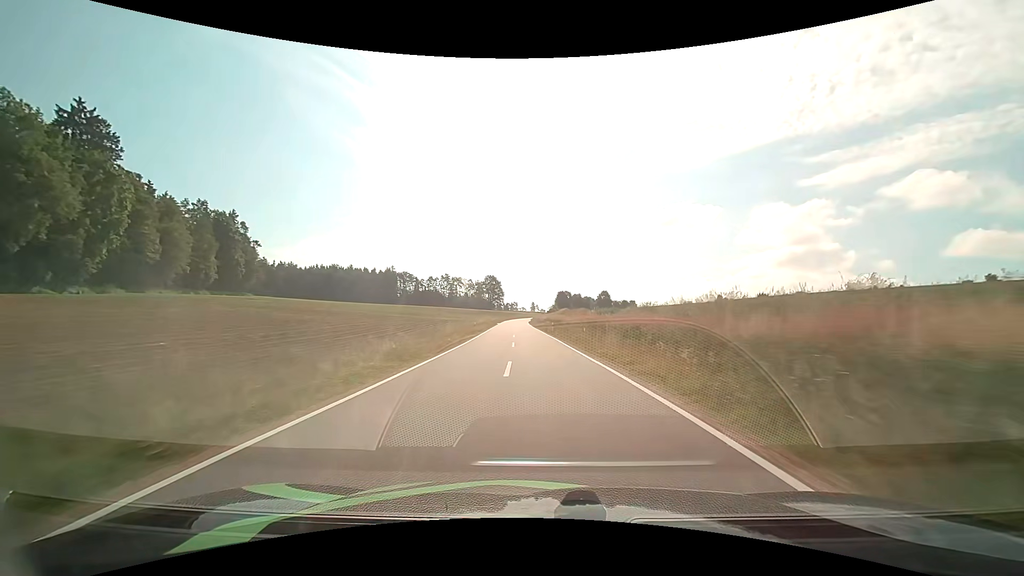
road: tertiary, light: Day
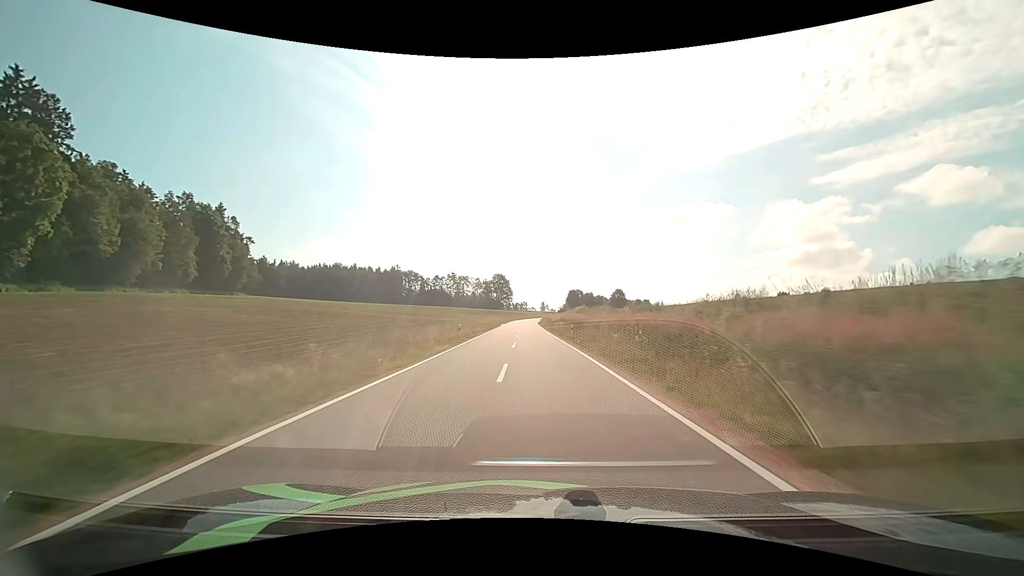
(-0.2, +13.2) m; -1°
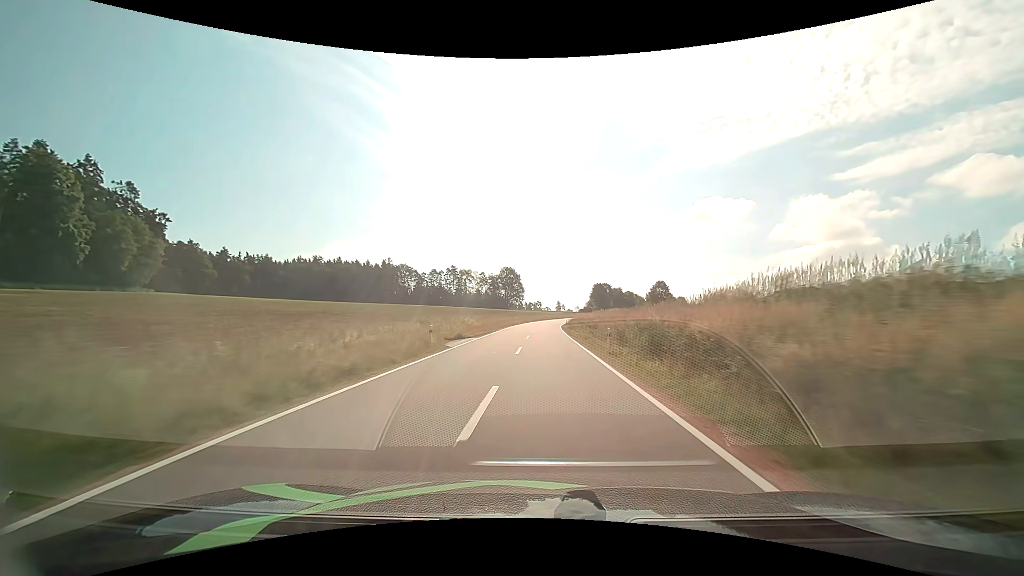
(-1.3, +53.7) m; -2°
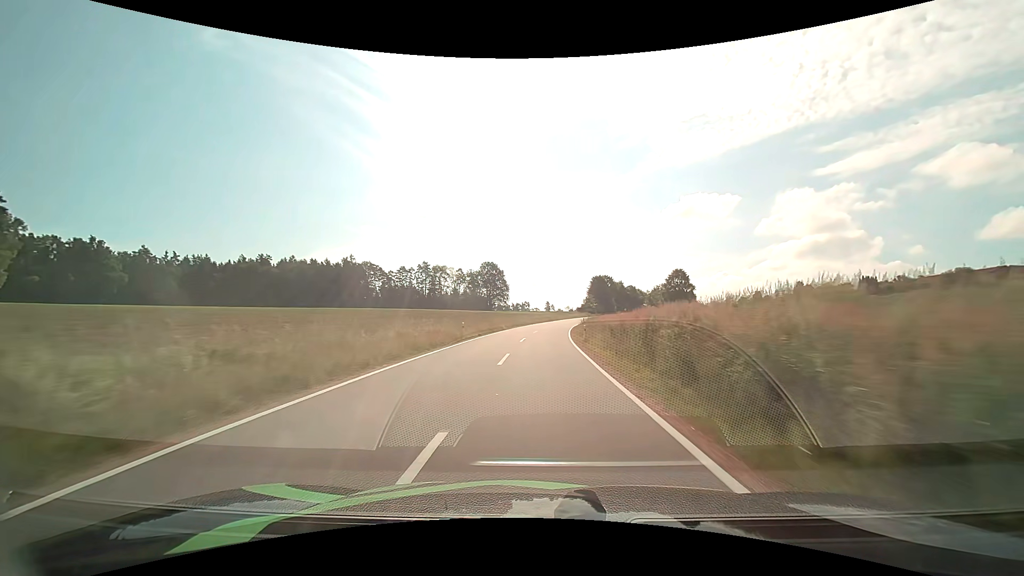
(+0.5, +40.1) m; +1°
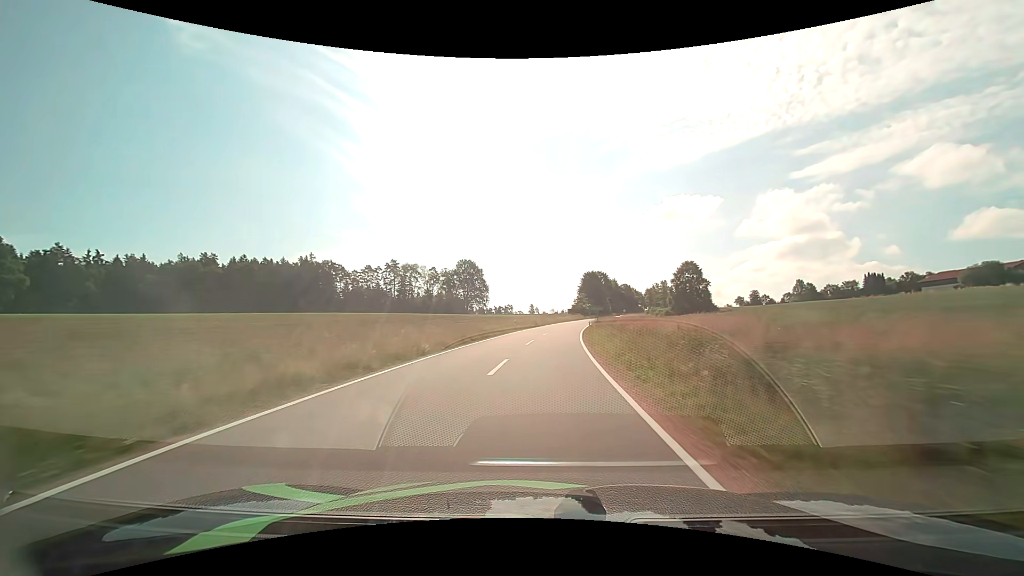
(+0.3, +26.3) m; +2°
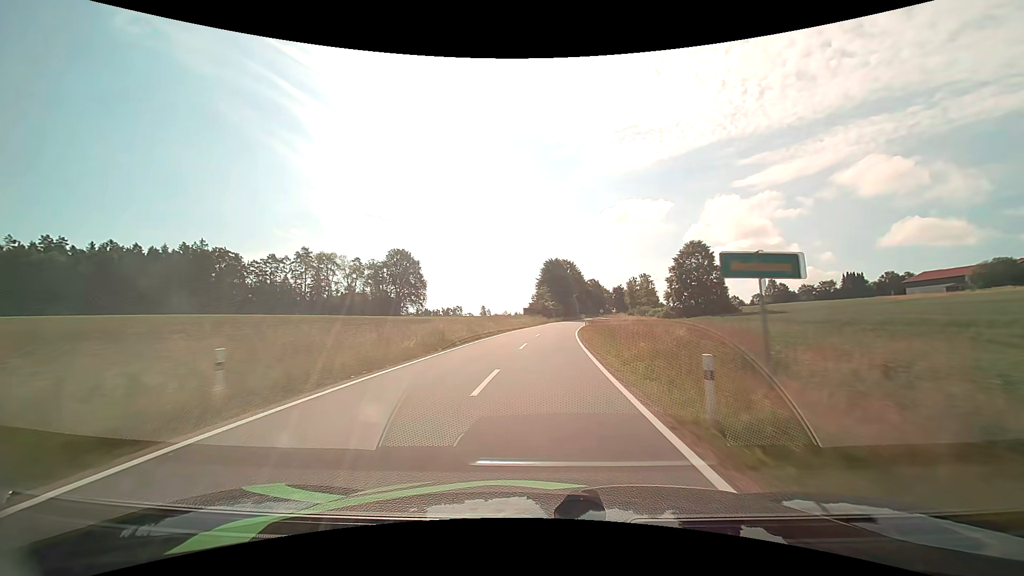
(+1.7, +39.4) m; +5°
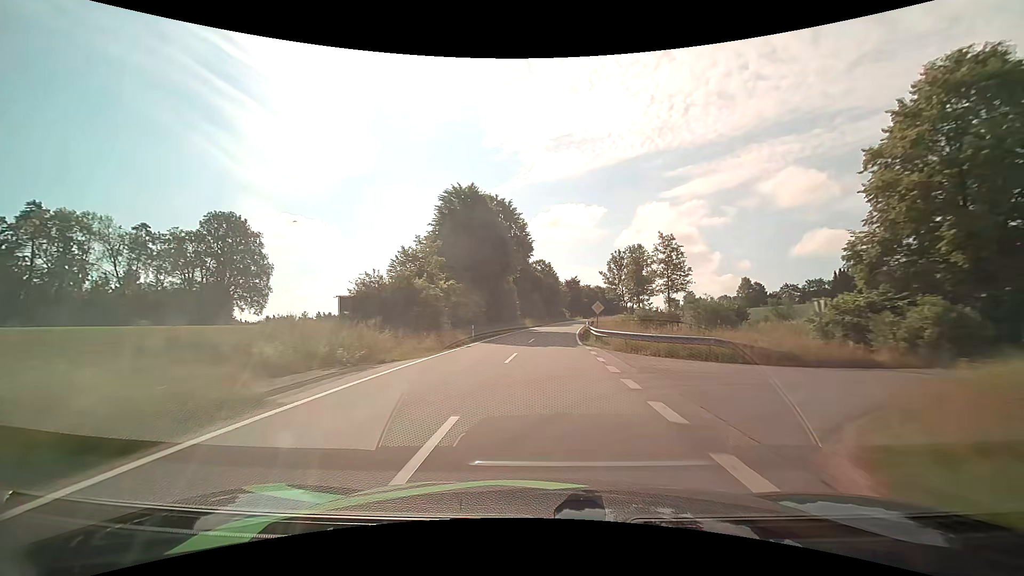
(+4.2, +66.3) m; +8°
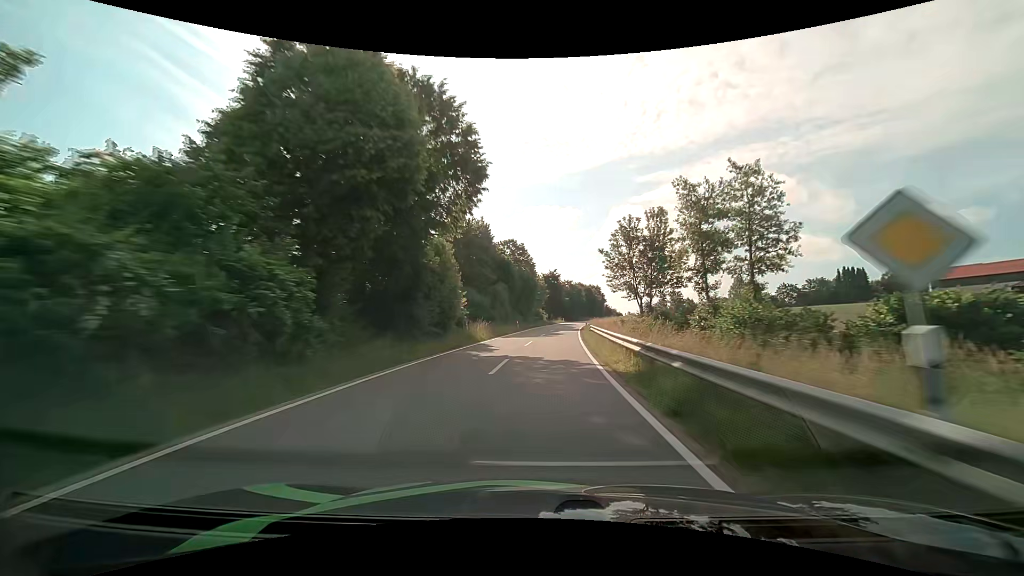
(+0.7, +27.2) m; +3°
(0, +10) (0, +20) (+1, +30) (+2, +40) (+3, +50) (+4, +60) (+5, +70) (+6, +80) (+8, +90) (+10, +99) m
